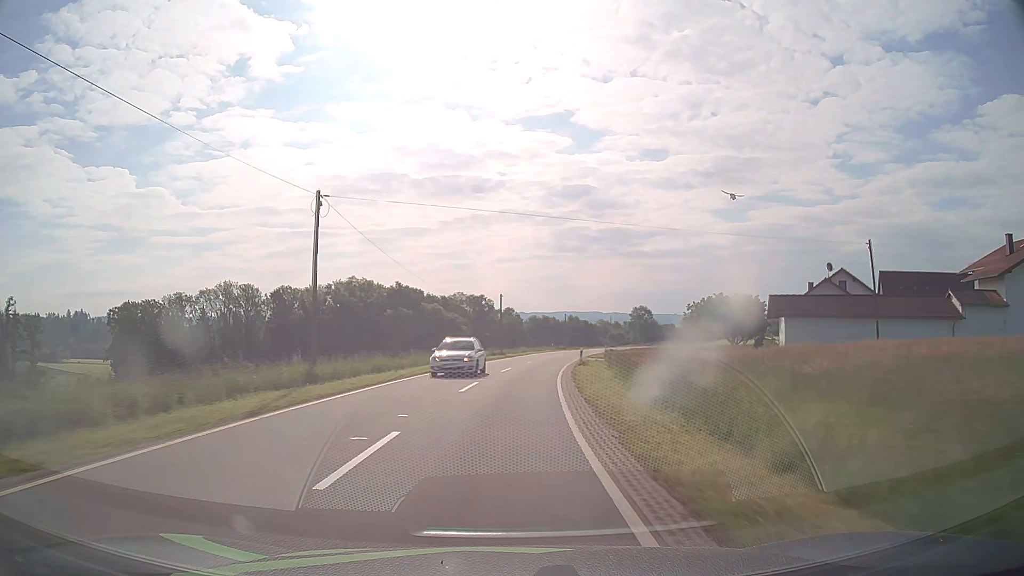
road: tertiary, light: Day
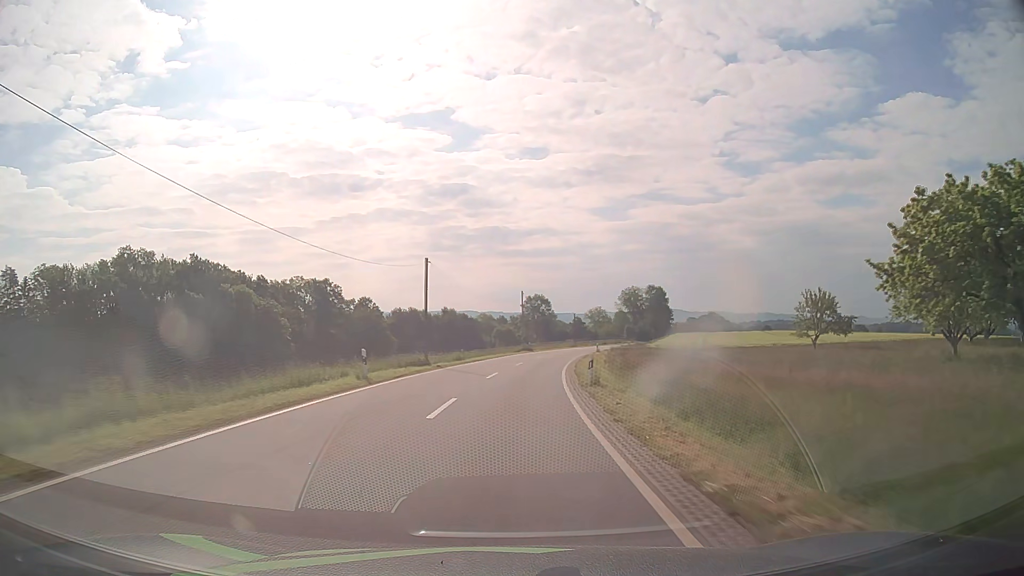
(+6.5, +66.6) m; +11°
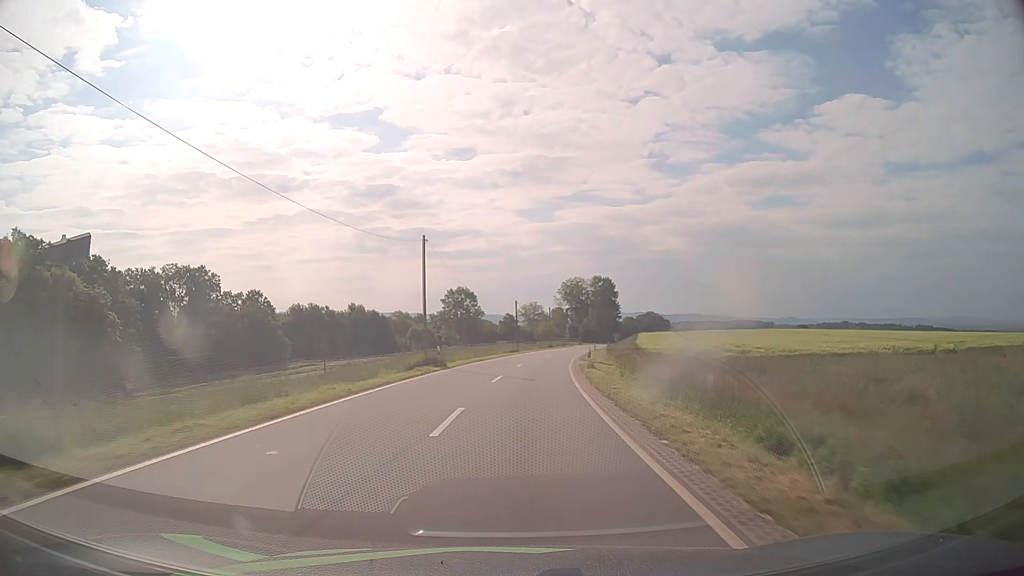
(+1.9, +38.2) m; +6°
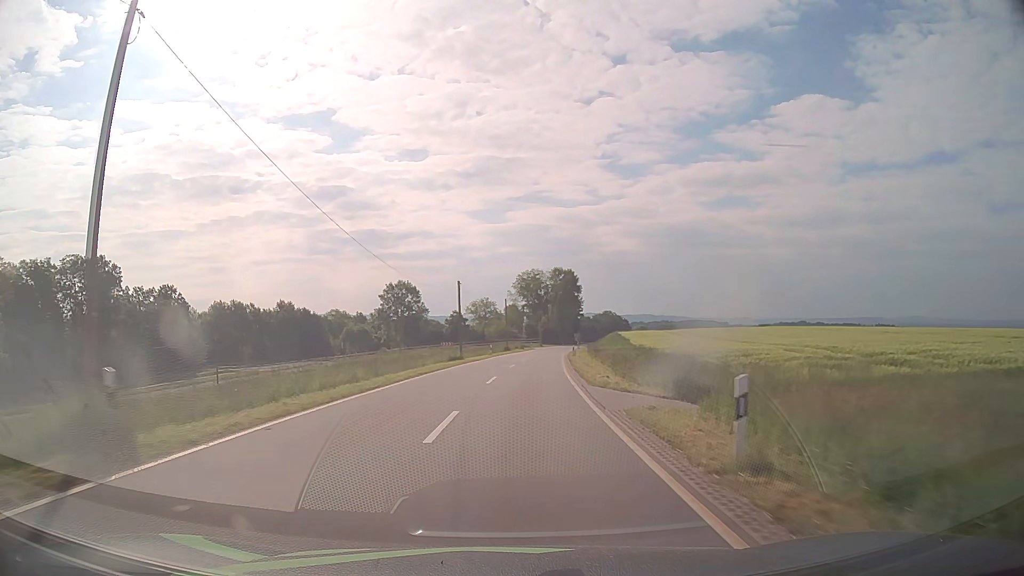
(+0.9, +24.7) m; +4°
